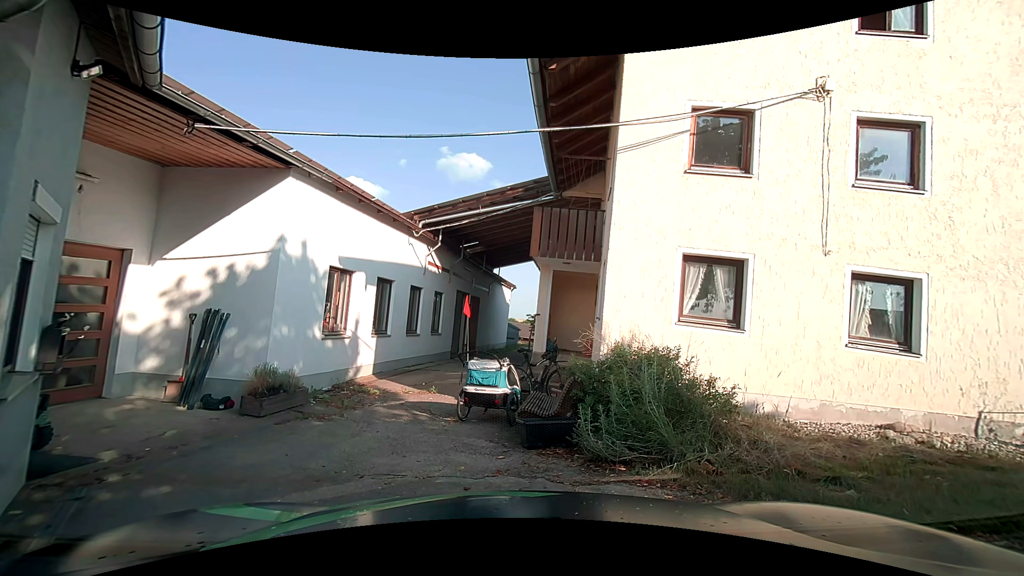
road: unclassified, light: Day
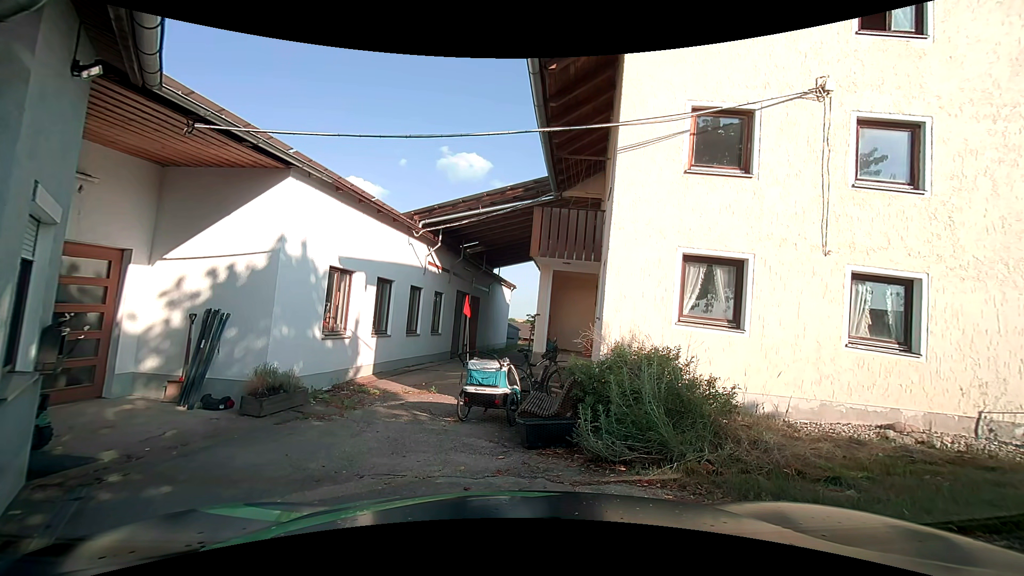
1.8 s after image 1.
(0.0, 0.0) m; 0°
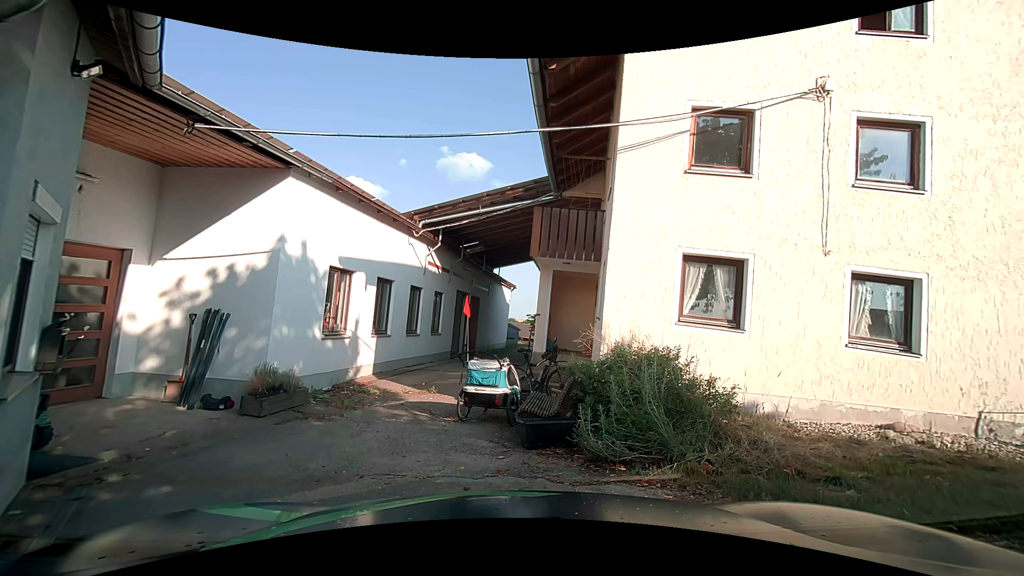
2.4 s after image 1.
(0.0, 0.0) m; 0°
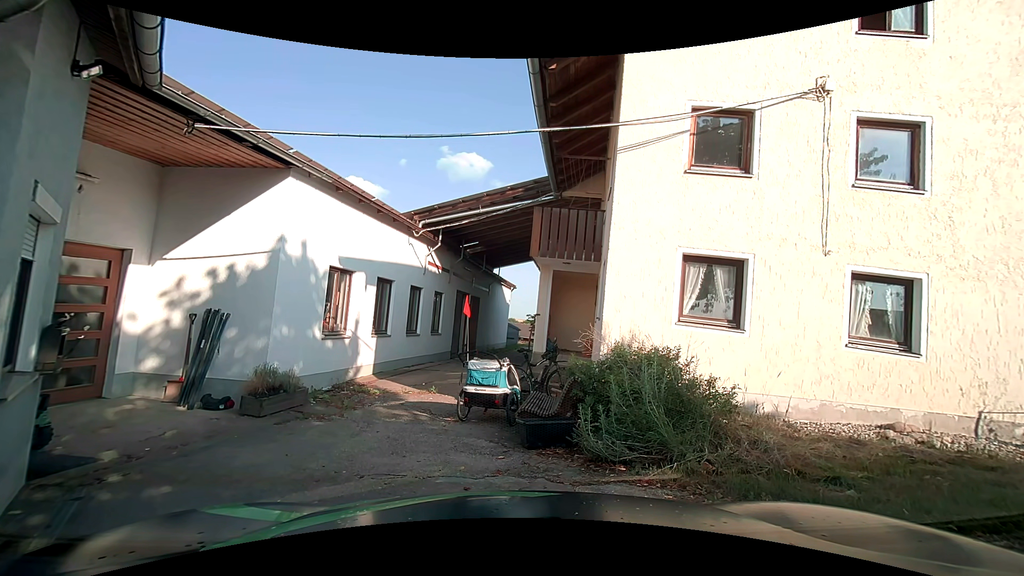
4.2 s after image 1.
(0.0, 0.0) m; 0°
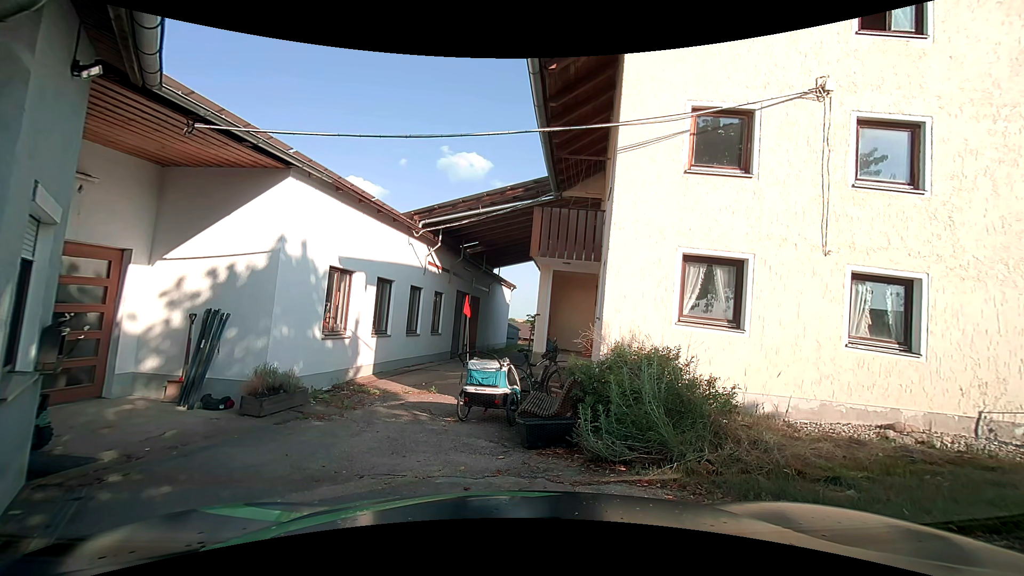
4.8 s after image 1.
(0.0, 0.0) m; 0°
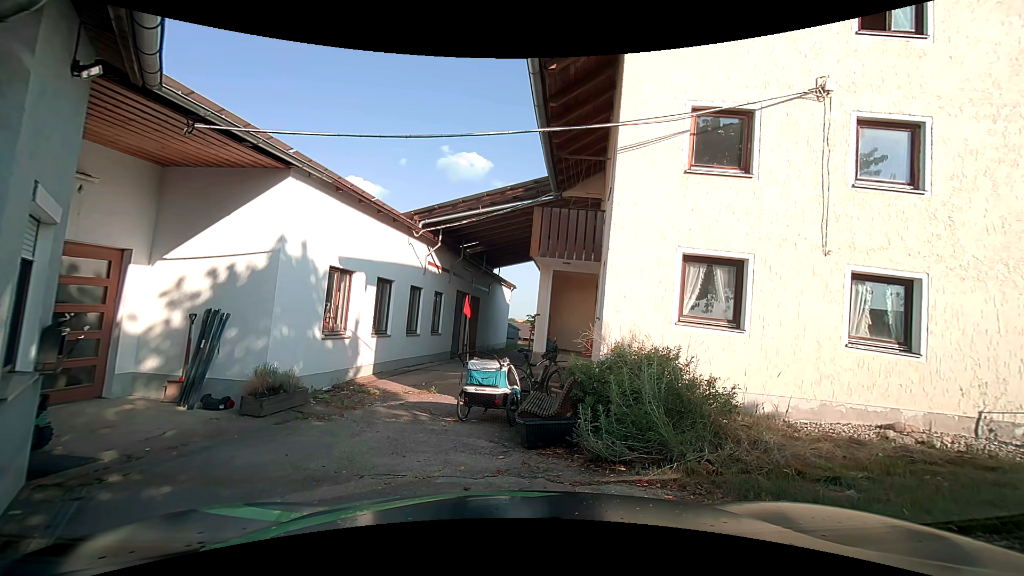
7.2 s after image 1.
(0.0, 0.0) m; 0°
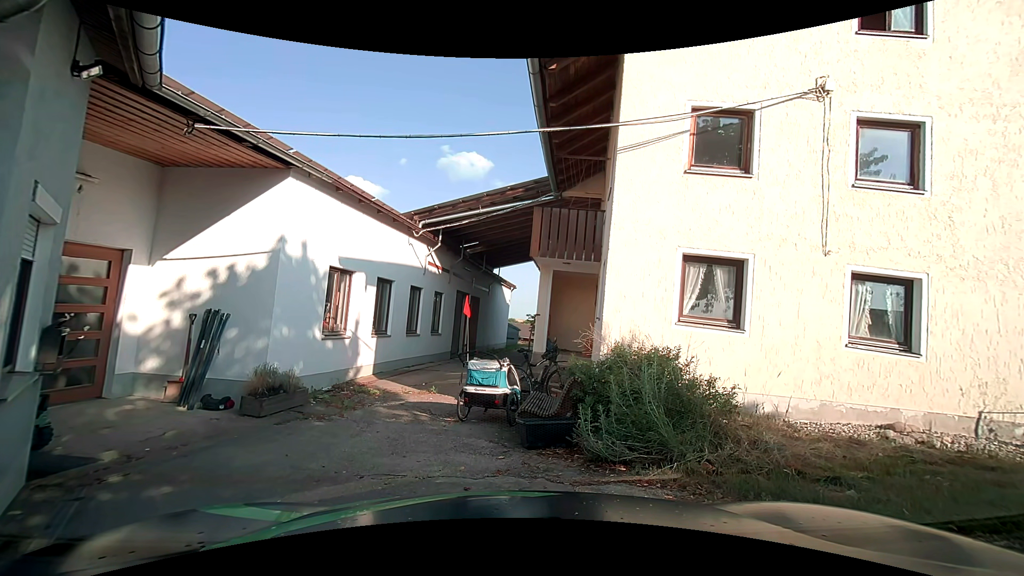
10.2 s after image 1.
(0.0, 0.0) m; 0°
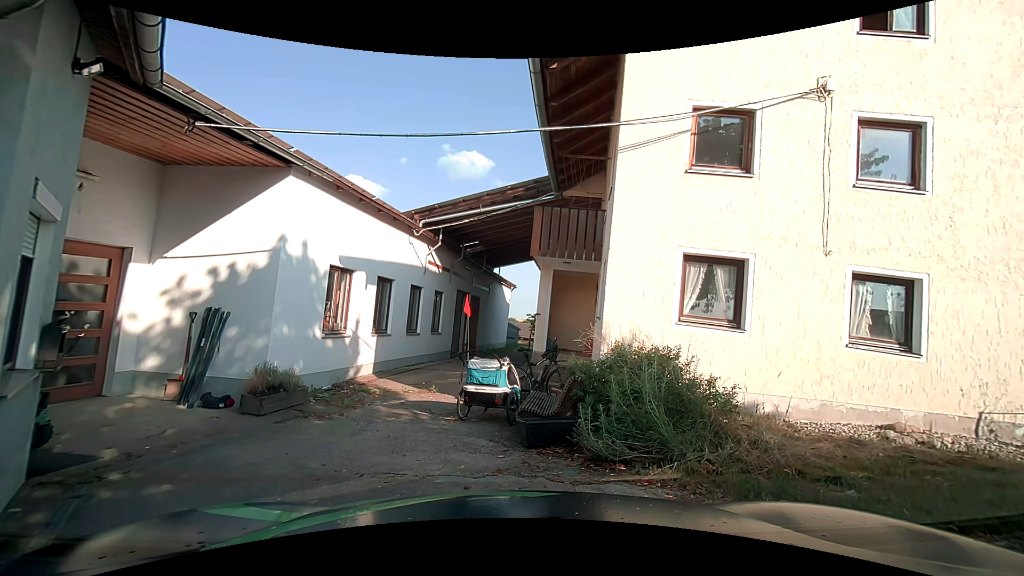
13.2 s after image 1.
(0.0, +0.1) m; 0°
